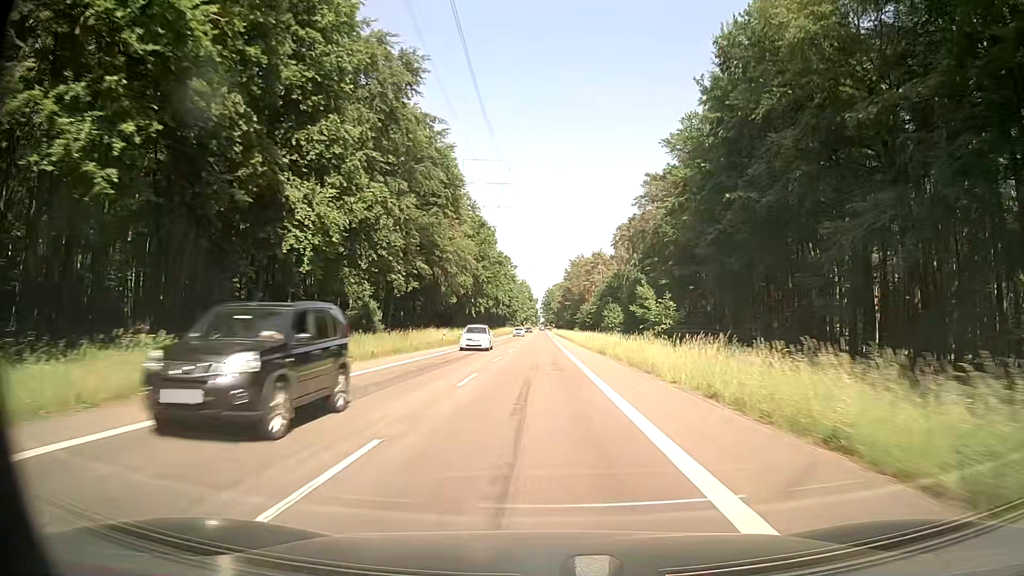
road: secondary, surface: asphalt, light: Day
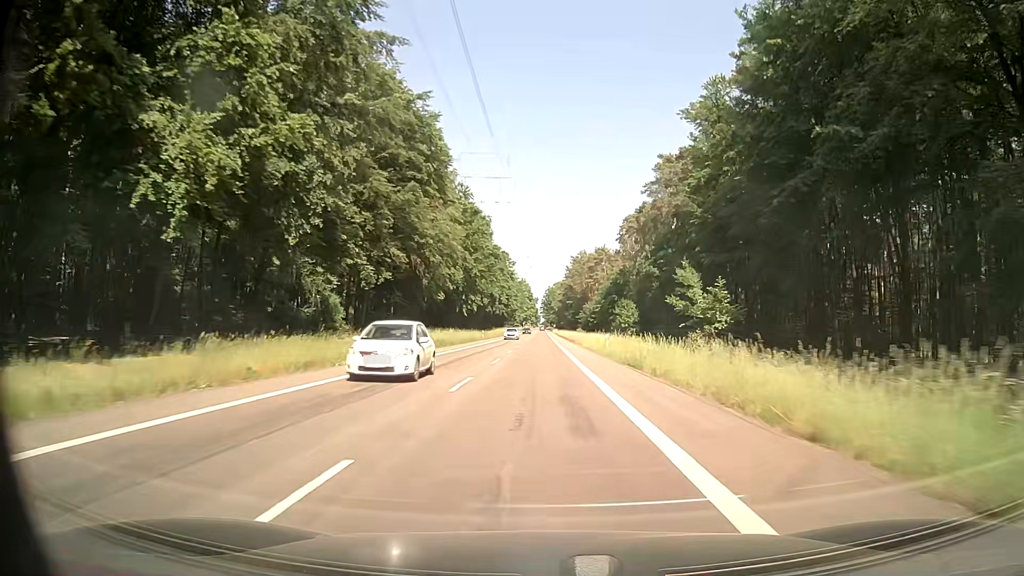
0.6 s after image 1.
(0.0, +13.1) m; 0°
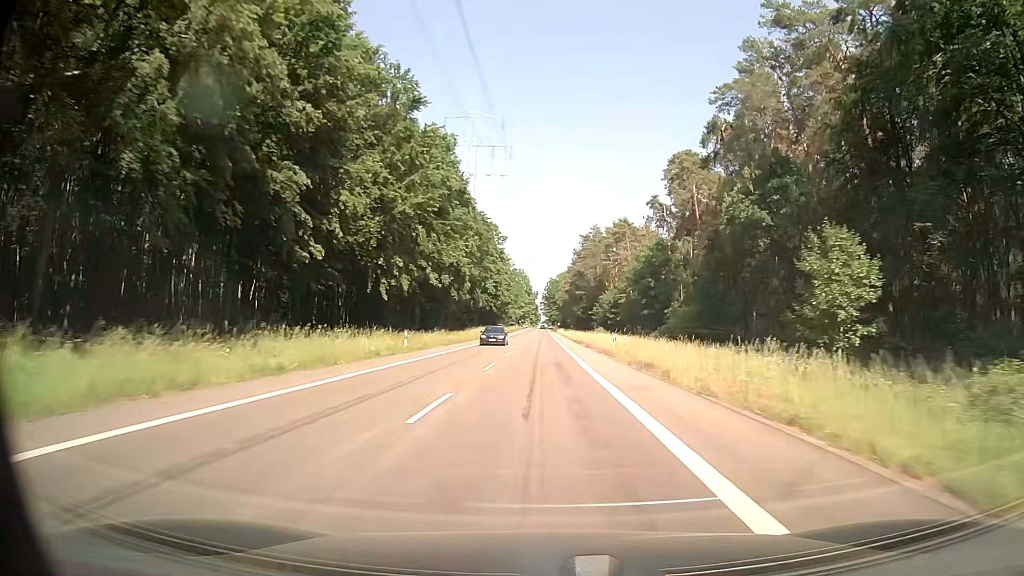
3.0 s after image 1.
(-0.1, +52.1) m; 0°
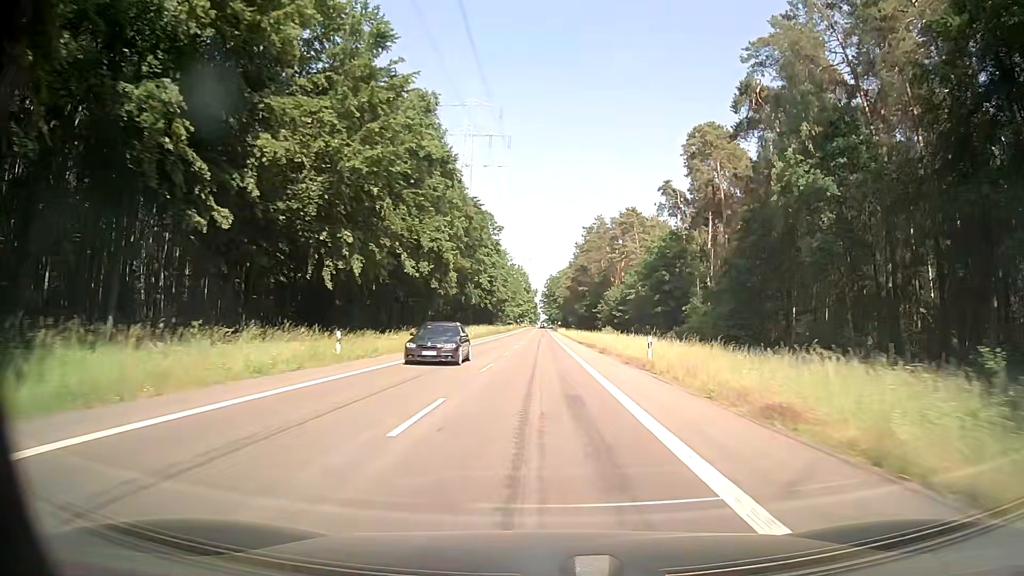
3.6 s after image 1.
(-0.1, +13.0) m; 0°
(0, +10) (0, +20) (0, +30) (0, +40) (0, +50) (0, +60) (0, +70) (0, +80) (0, +90) (0, +100) m
